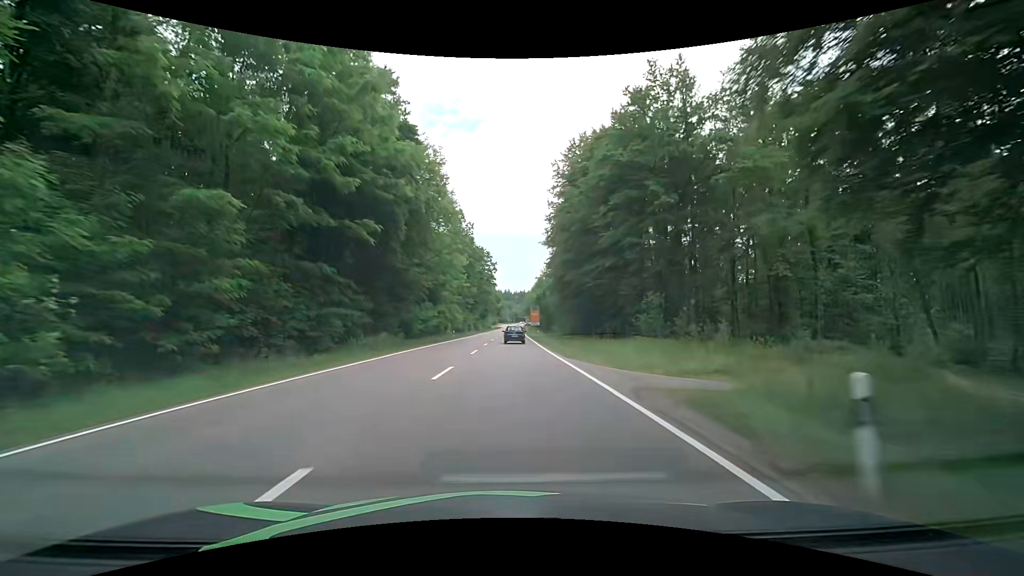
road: secondary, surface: asphalt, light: Day
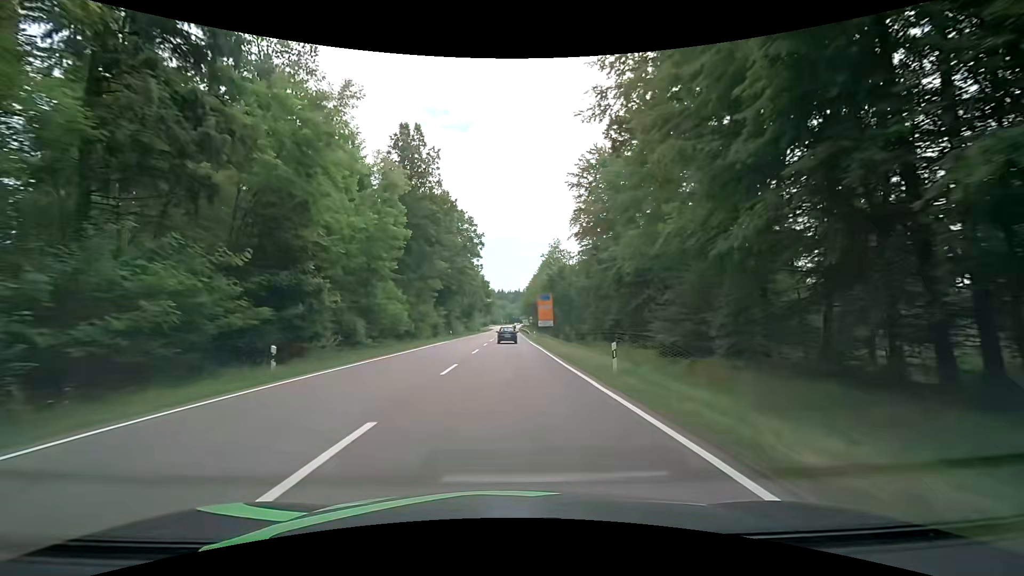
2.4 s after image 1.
(+0.2, +46.0) m; 0°
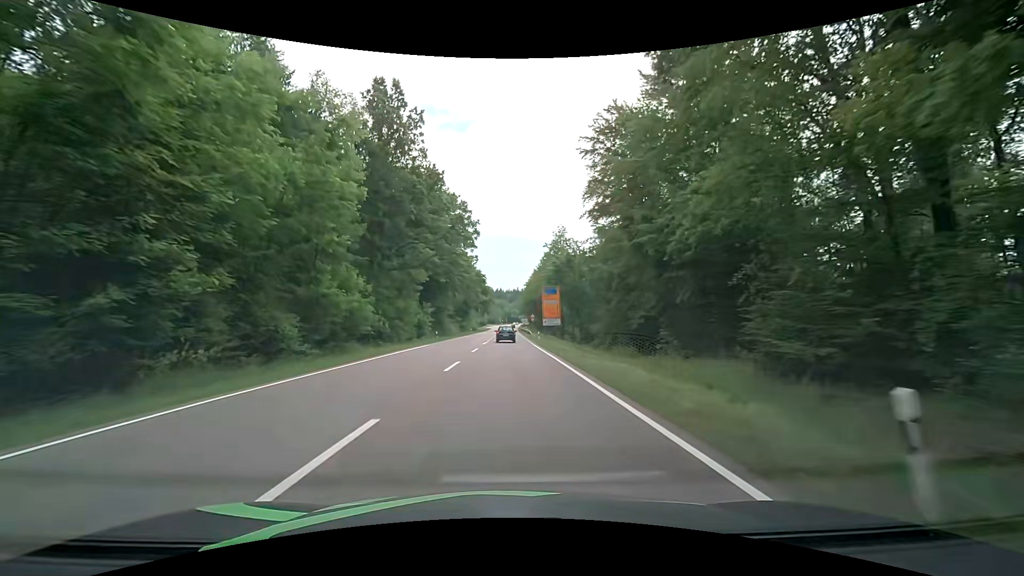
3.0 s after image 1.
(+0.1, +11.2) m; +1°
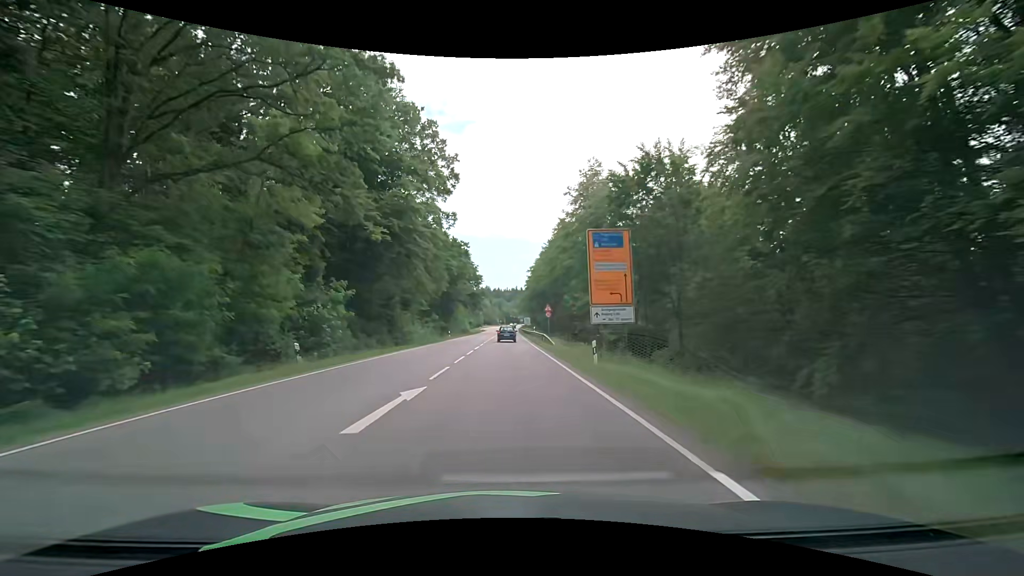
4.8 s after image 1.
(-0.2, +33.1) m; 0°
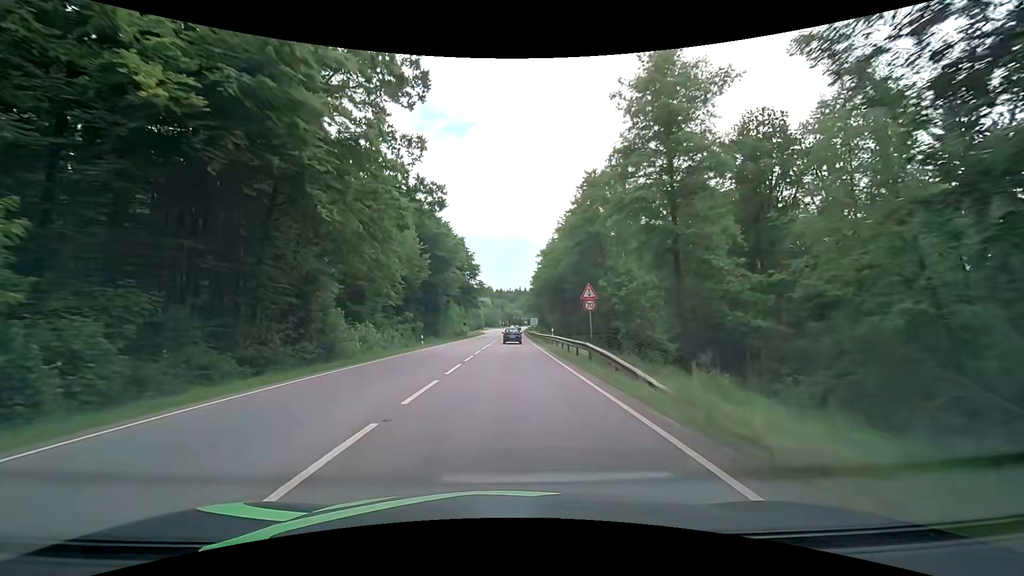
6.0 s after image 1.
(-0.1, +21.8) m; 0°
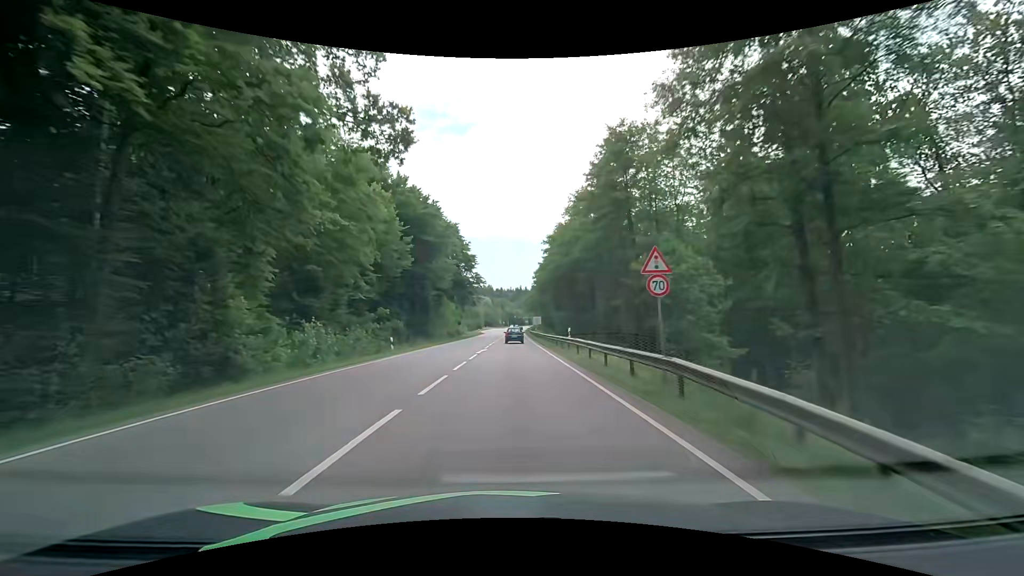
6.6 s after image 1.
(0.0, +10.8) m; 0°
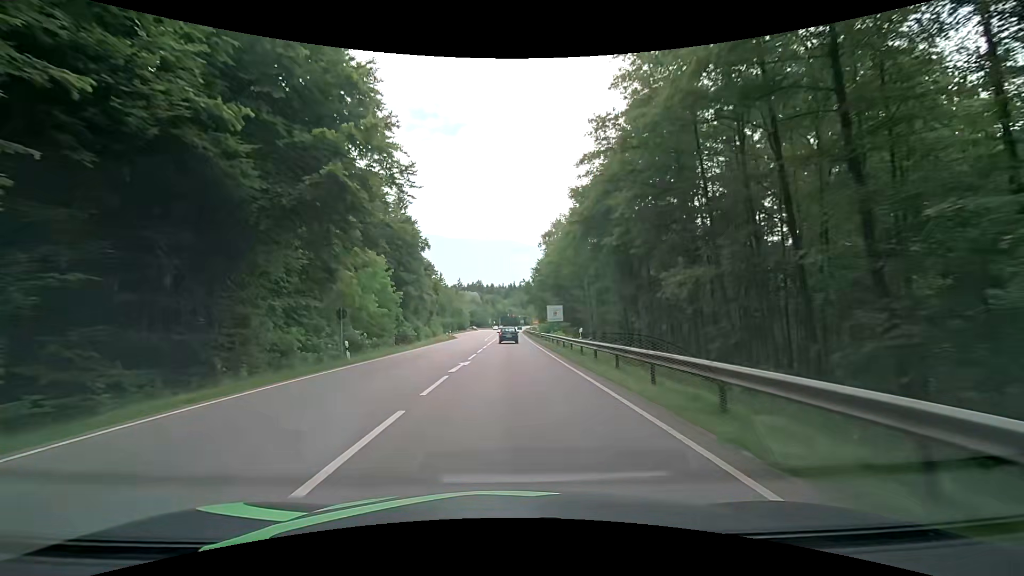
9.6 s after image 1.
(+0.5, +53.9) m; +1°
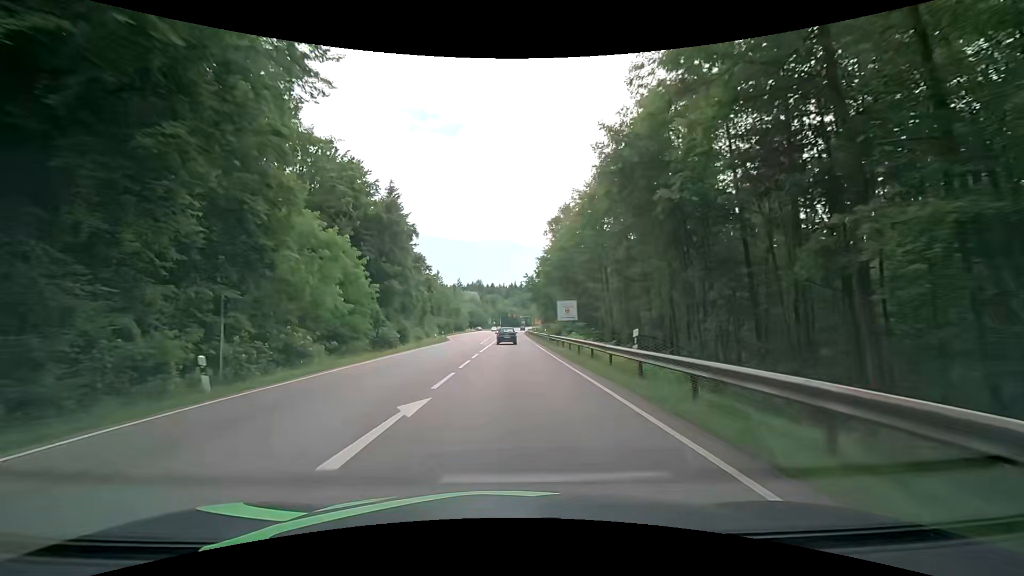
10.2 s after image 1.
(-0.1, +10.7) m; 0°
(0, +10) (0, +20) (0, +30) (-1, +40) (-1, +50) (-1, +60) (-1, +70) (0, +80) (0, +90) (0, +100) m
